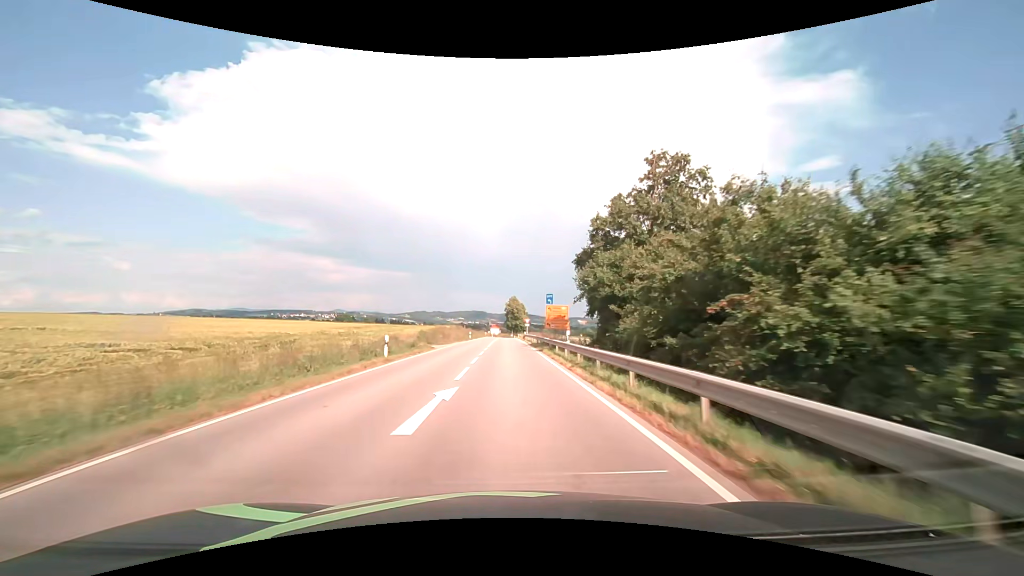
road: secondary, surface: asphalt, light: Day
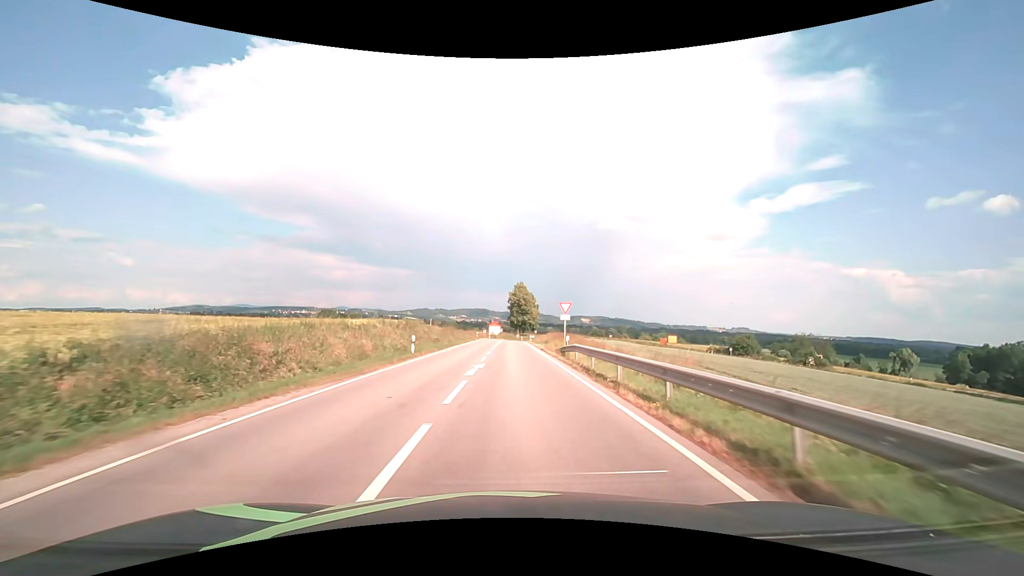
(-0.3, +45.8) m; 0°
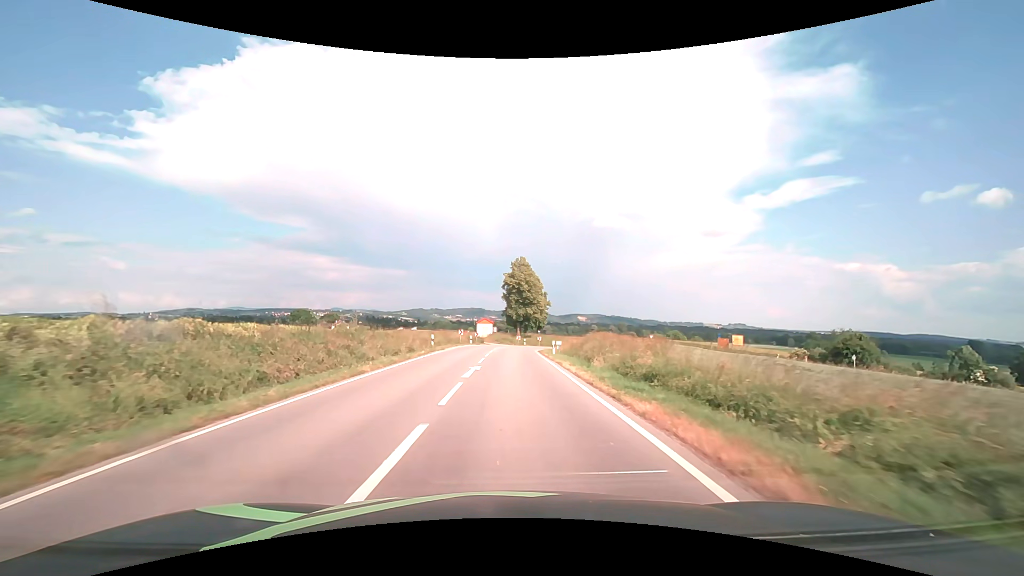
(+0.4, +41.8) m; +1°
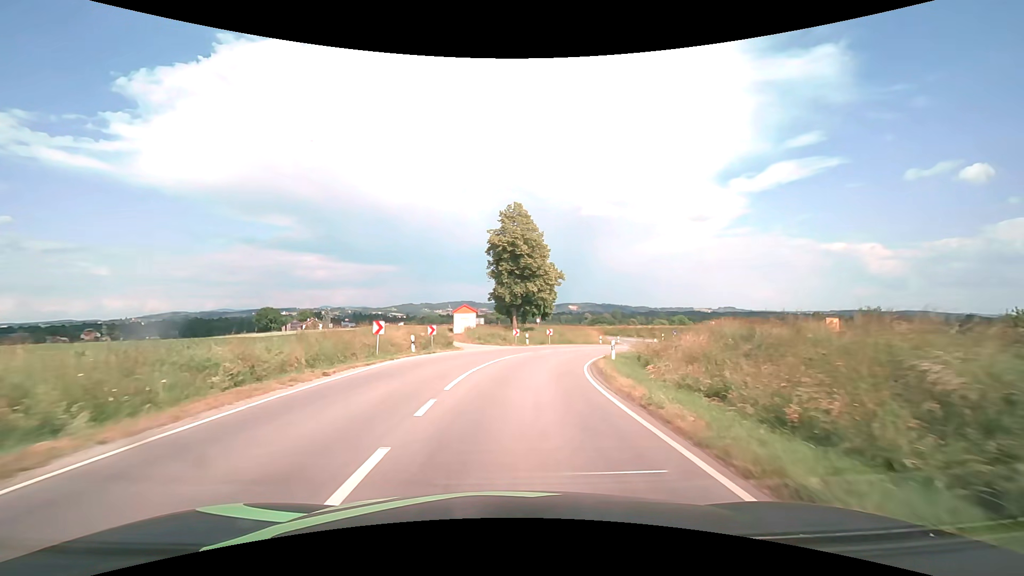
(+0.2, +31.5) m; +1°
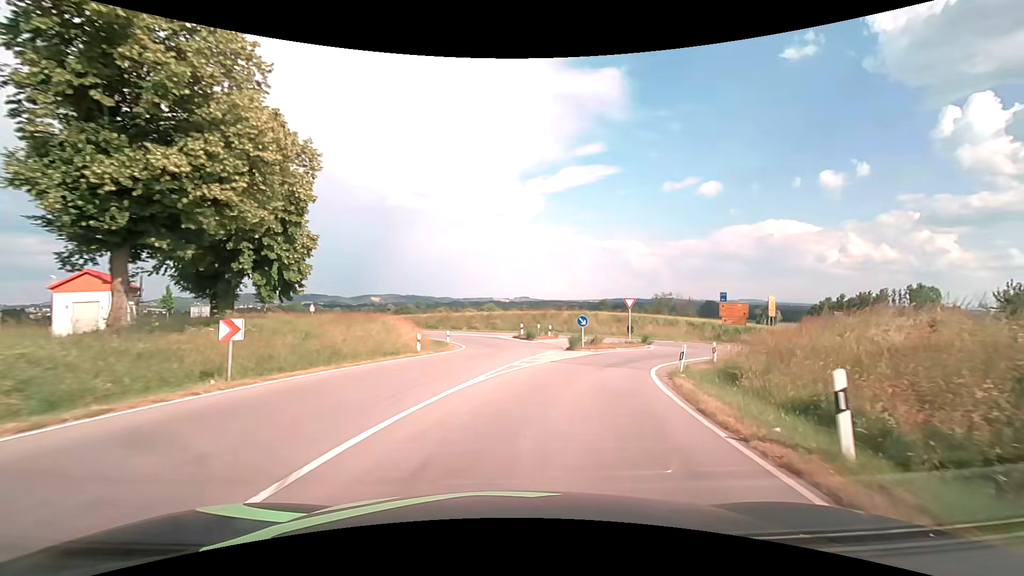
(+5.0, +34.8) m; +22°
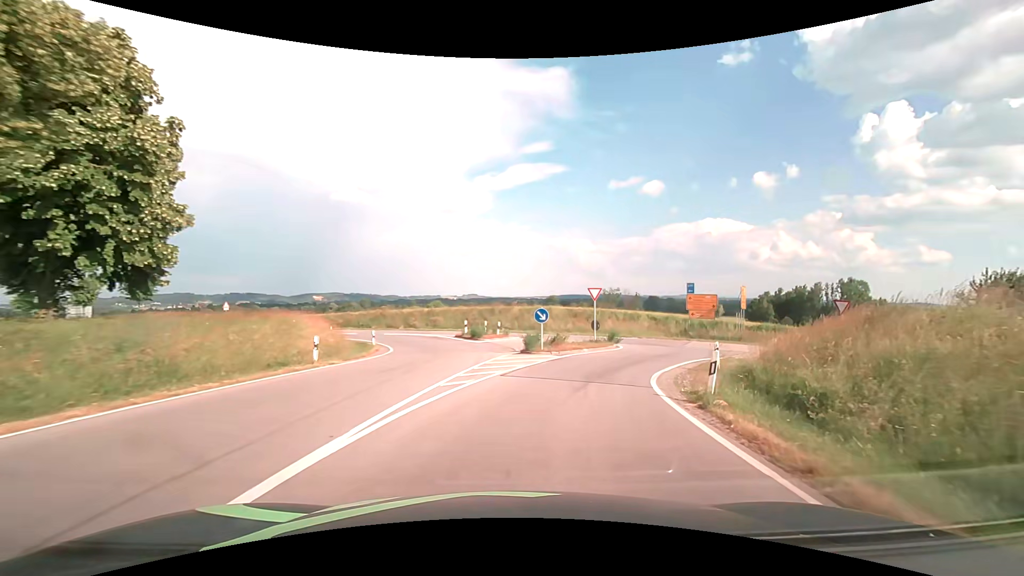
(+0.4, +6.1) m; +6°
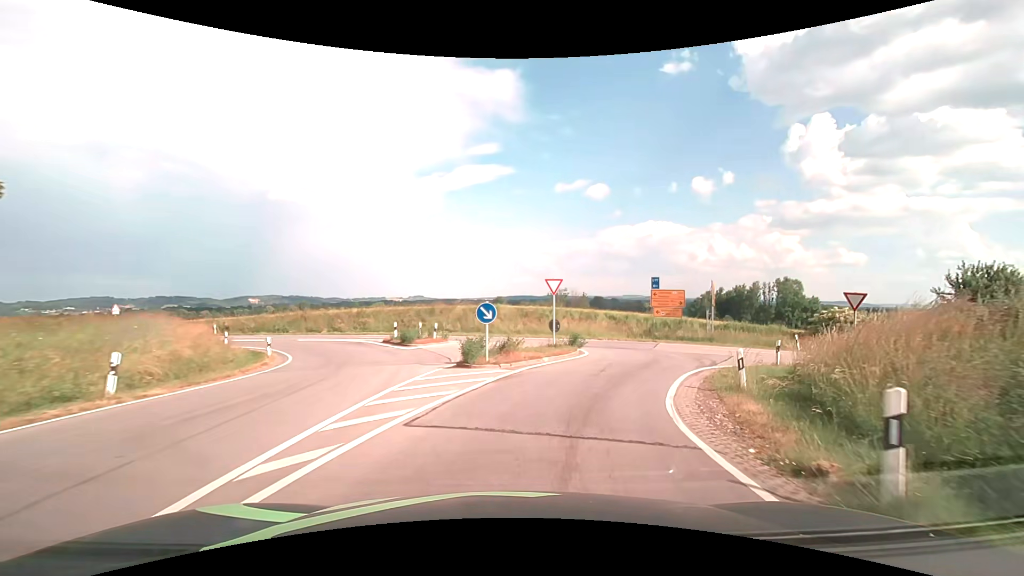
(+0.3, +5.8) m; +6°
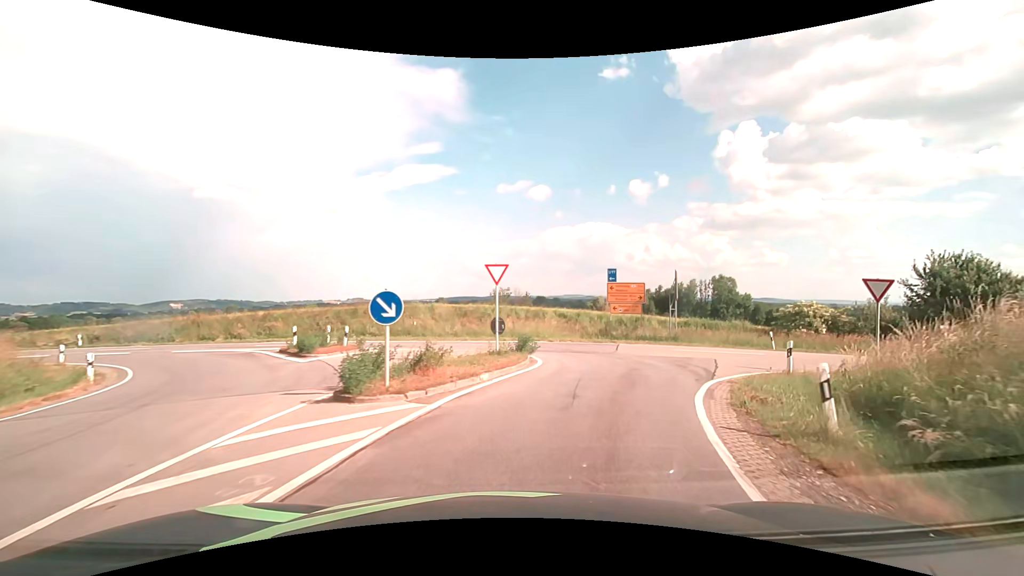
(+0.3, +5.4) m; +7°
